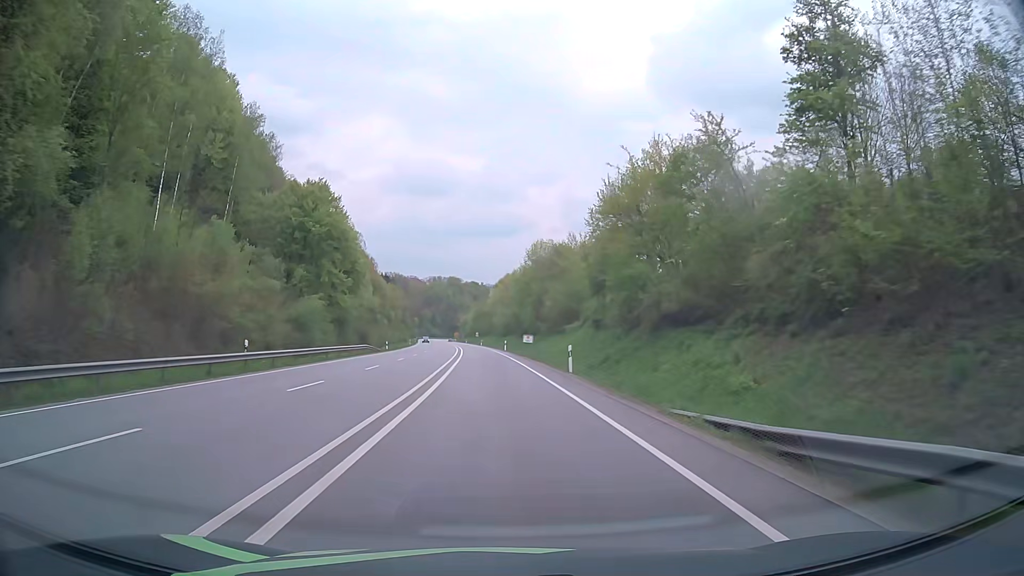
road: primary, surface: asphalt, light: Day
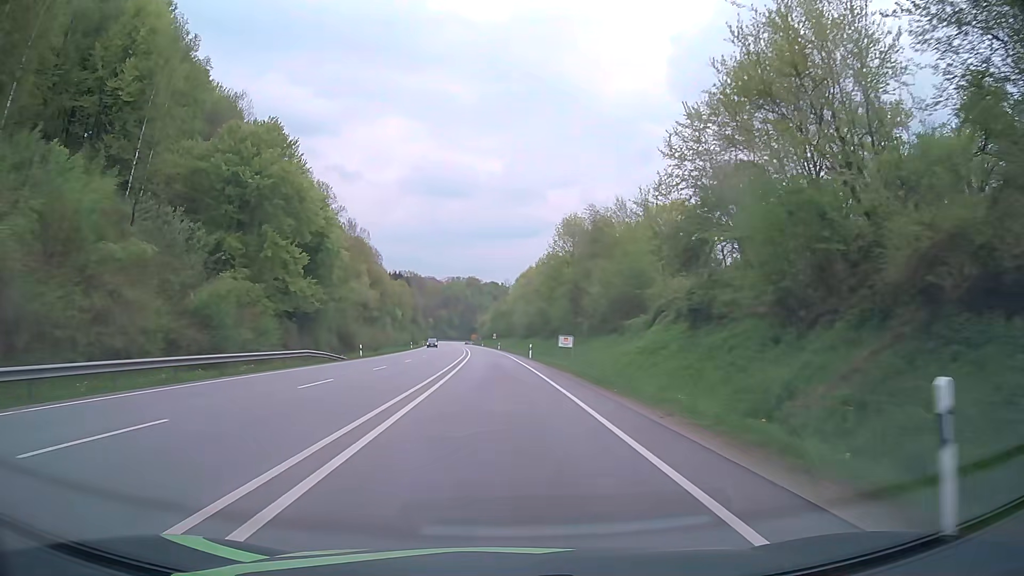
(-0.3, +23.2) m; -2°
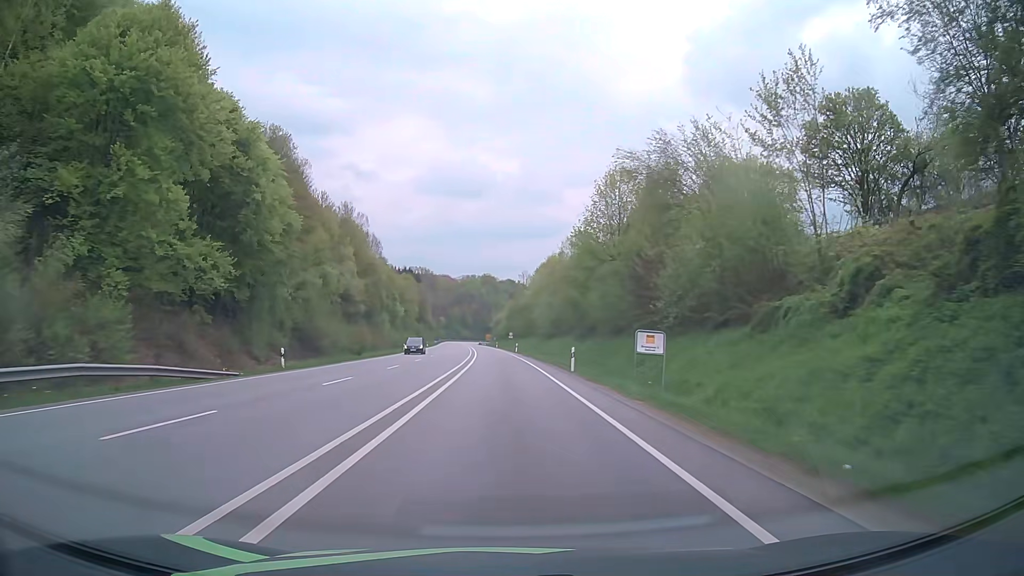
(-0.4, +22.5) m; -2°
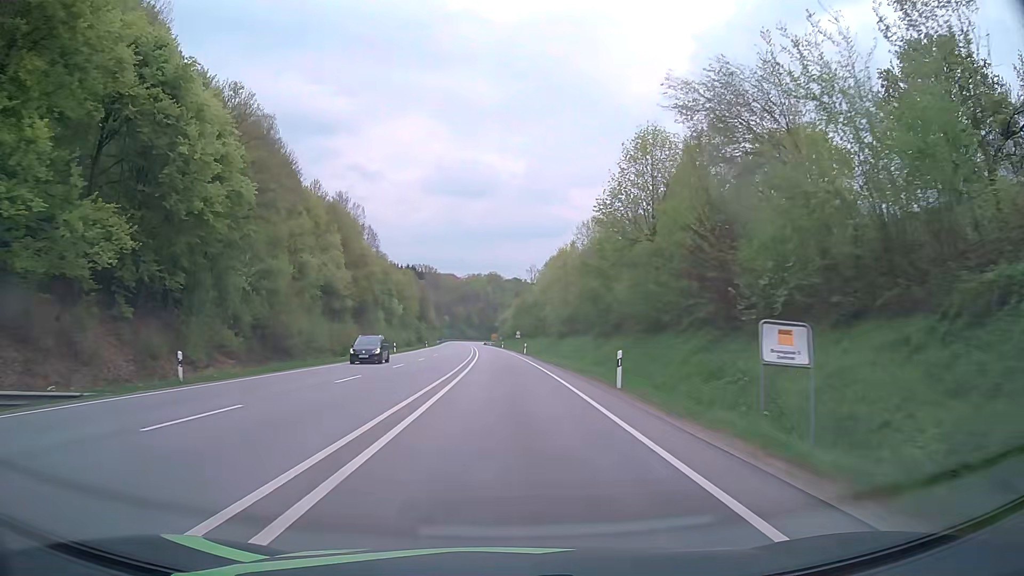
(-0.1, +11.1) m; 0°
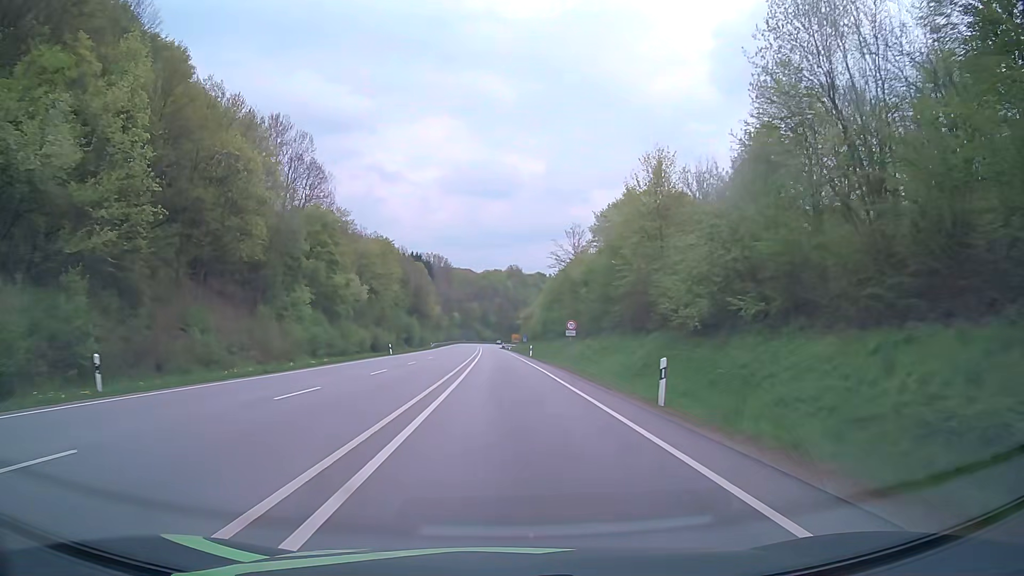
(-1.0, +54.8) m; -2°
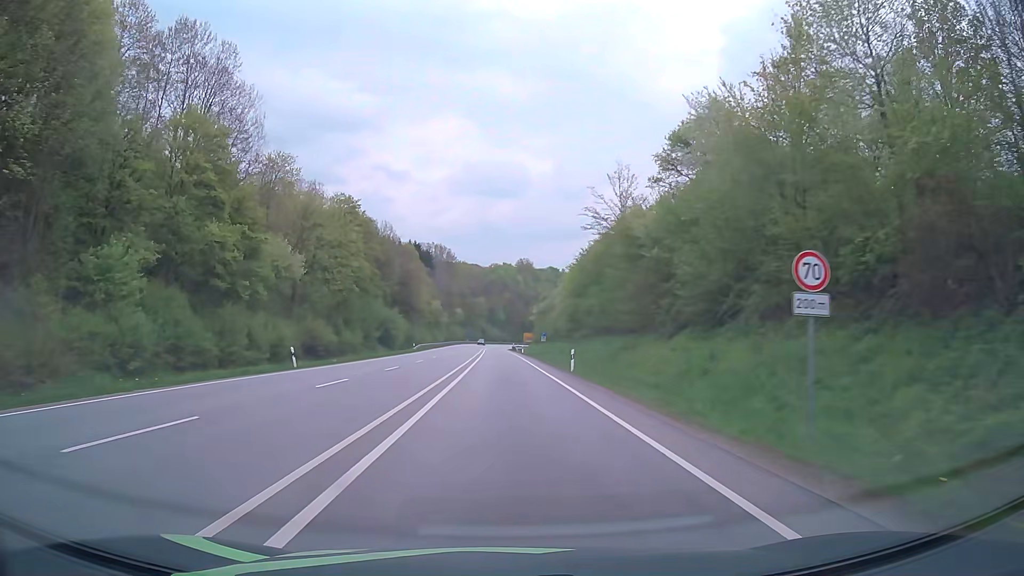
(-0.3, +32.5) m; -1°
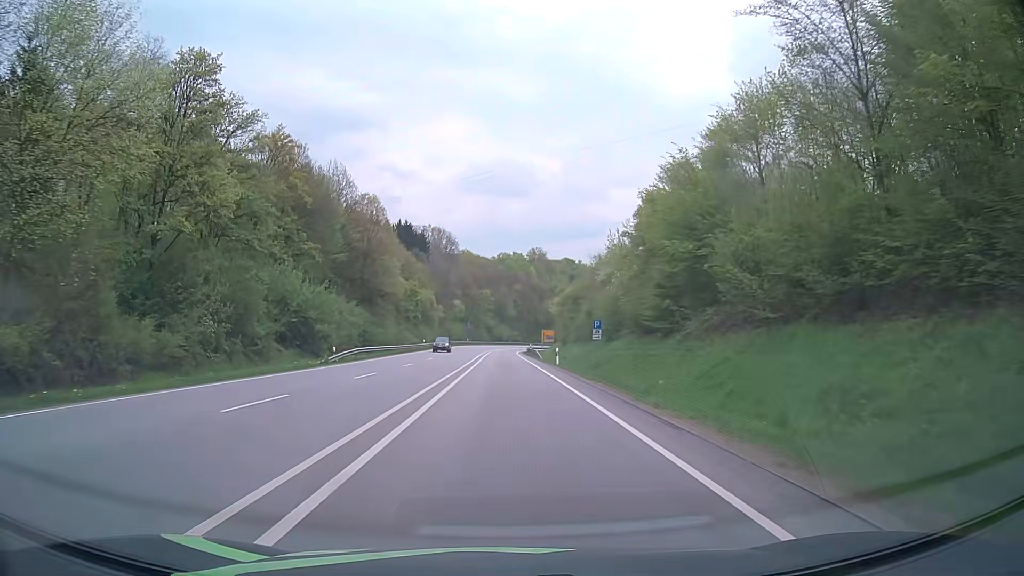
(-0.3, +43.2) m; -1°
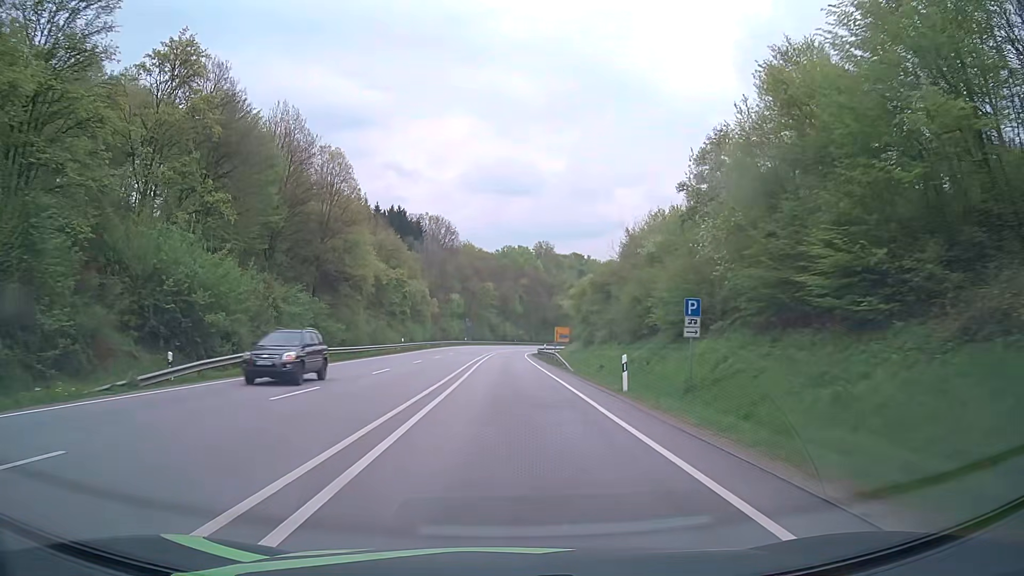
(-0.1, +21.6) m; 0°
(0, +10) (0, +20) (0, +30) (0, +40) (0, +50) (0, +60) (0, +70) (0, +80) (+1, +90) (+2, +100) m
